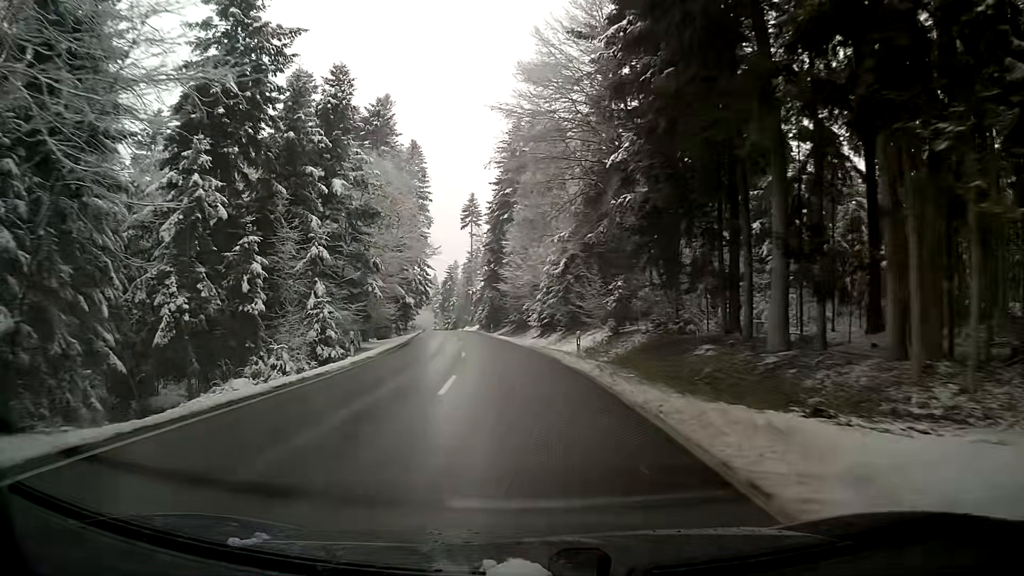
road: tertiary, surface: asphalt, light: Day
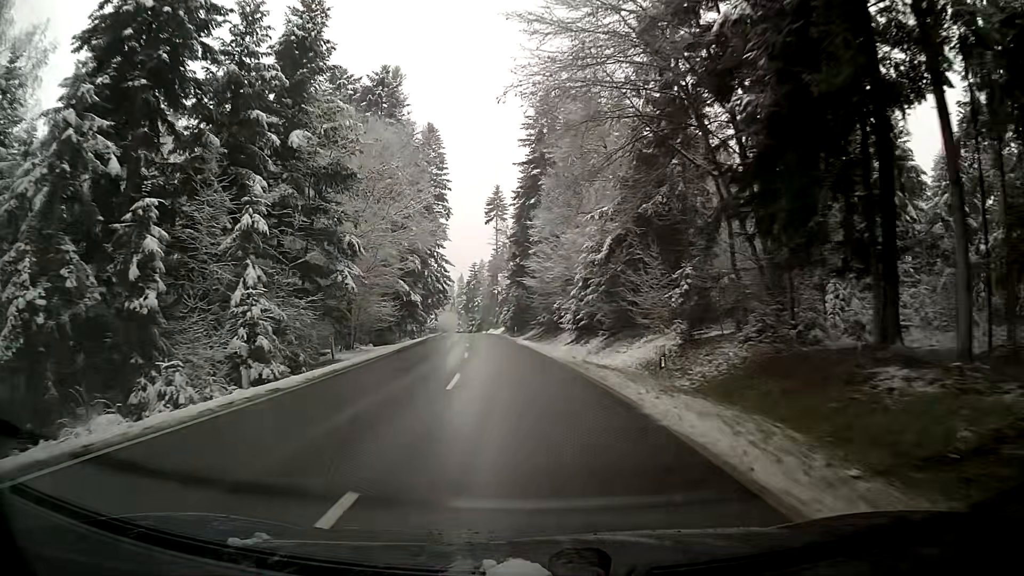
(-0.2, +11.1) m; -2°
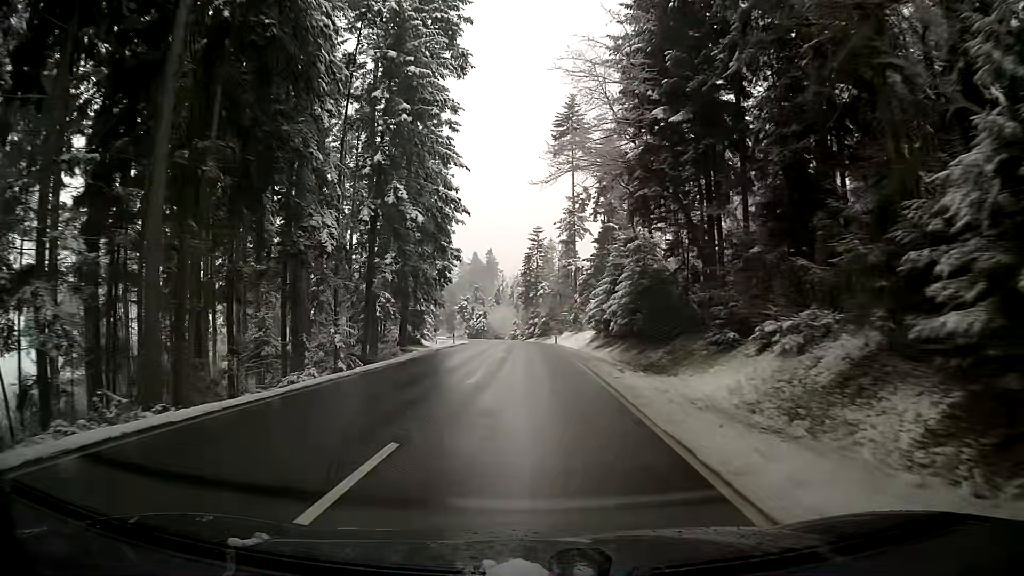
(-3.4, +58.0) m; -5°
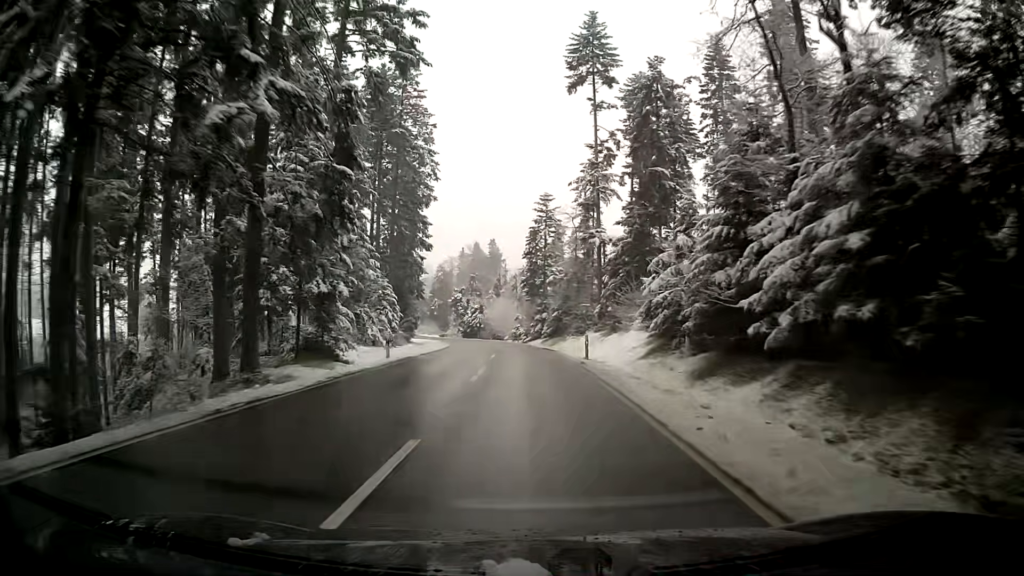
(-0.1, +23.9) m; 0°
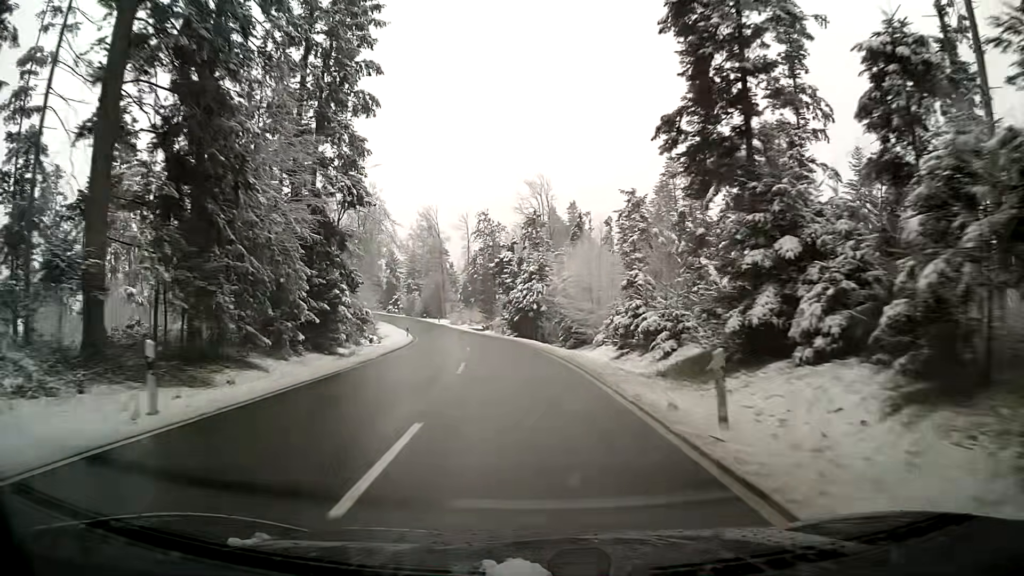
(-2.8, +58.6) m; -8°
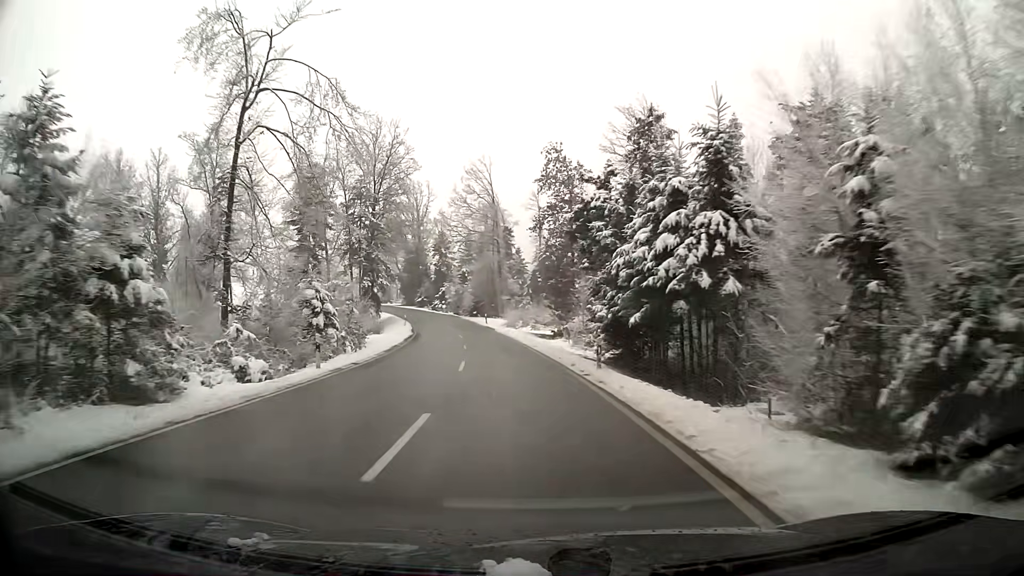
(-2.0, +34.9) m; -7°
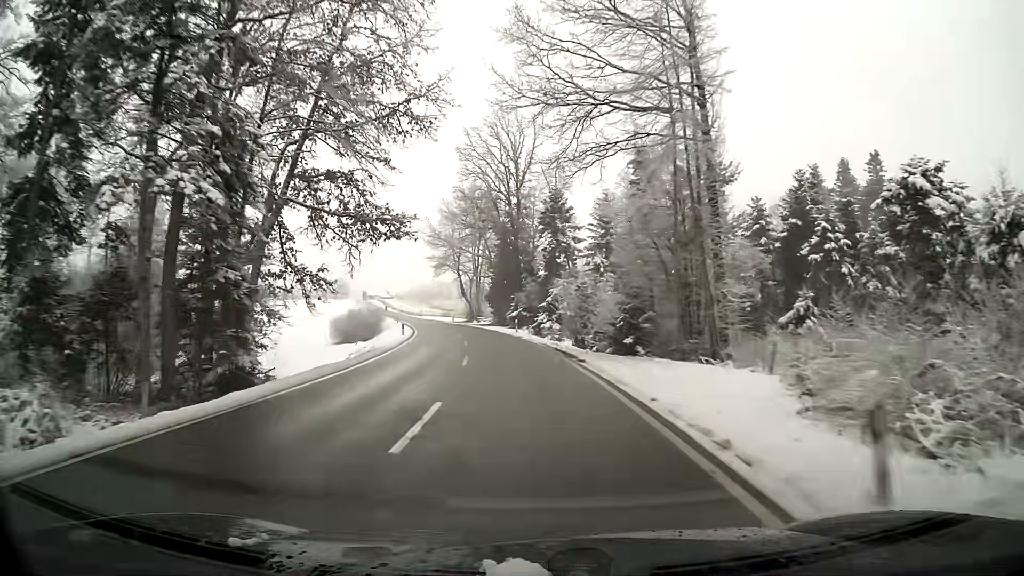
(-5.8, +59.0) m; -11°
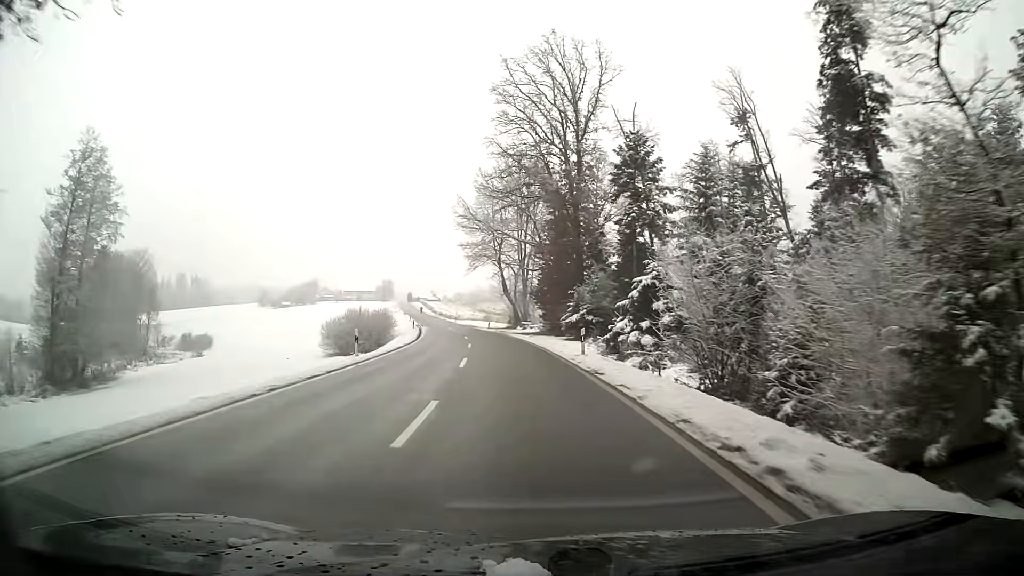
(-0.9, +23.6) m; -4°
